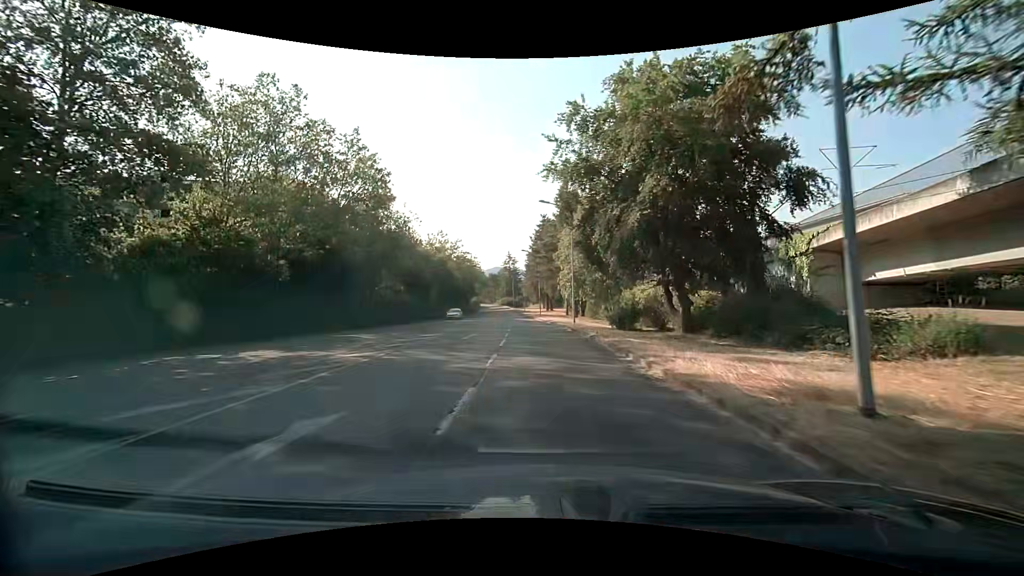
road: tertiary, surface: asphalt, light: Day
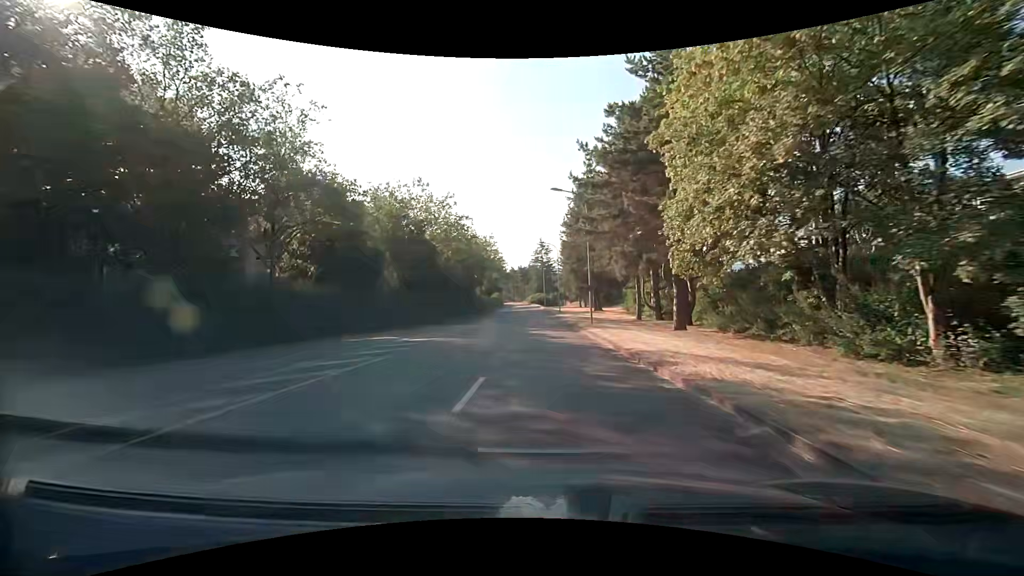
(-1.0, +34.8) m; -3°
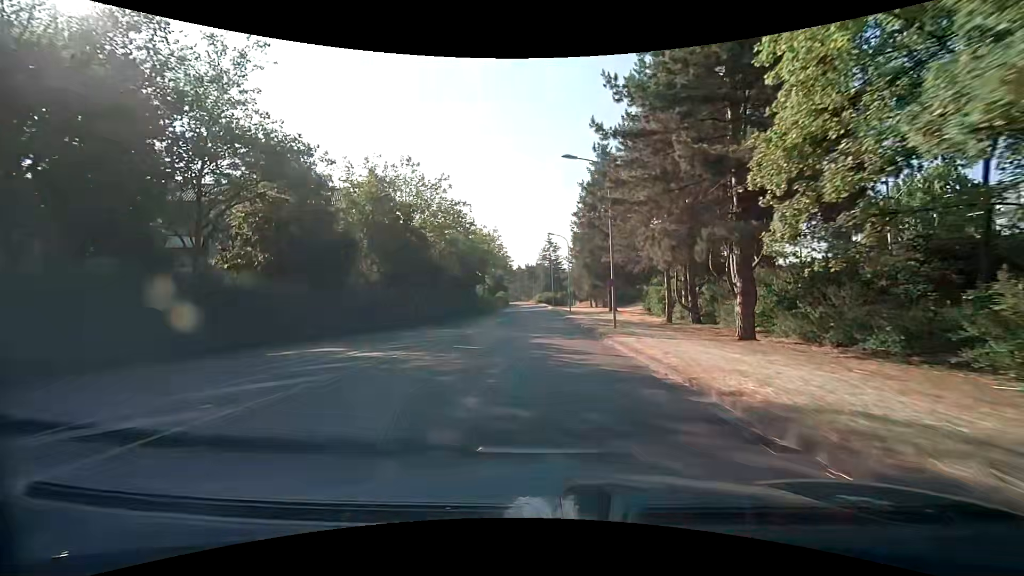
(-0.1, +7.2) m; -2°
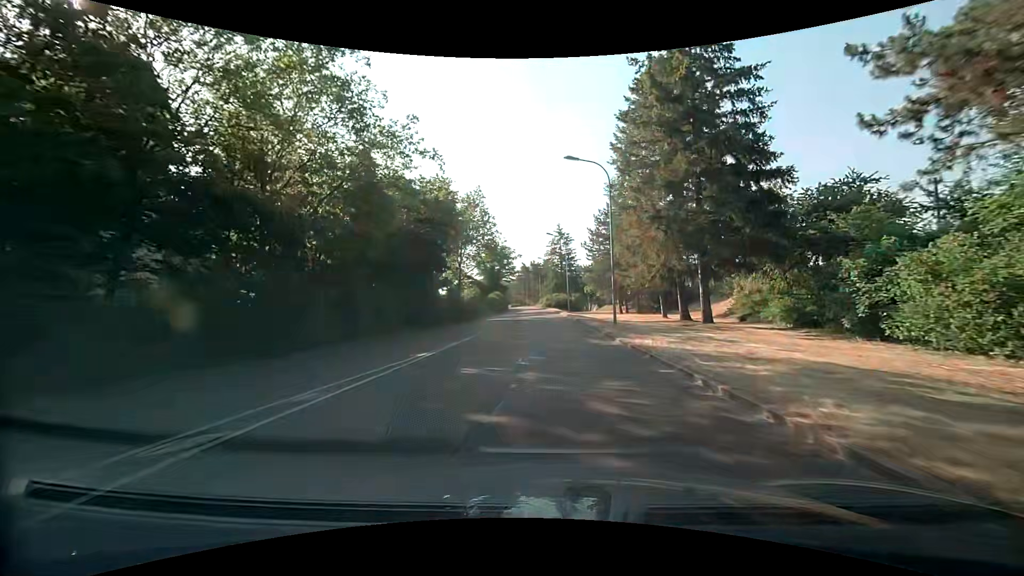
(-0.2, +30.6) m; -1°
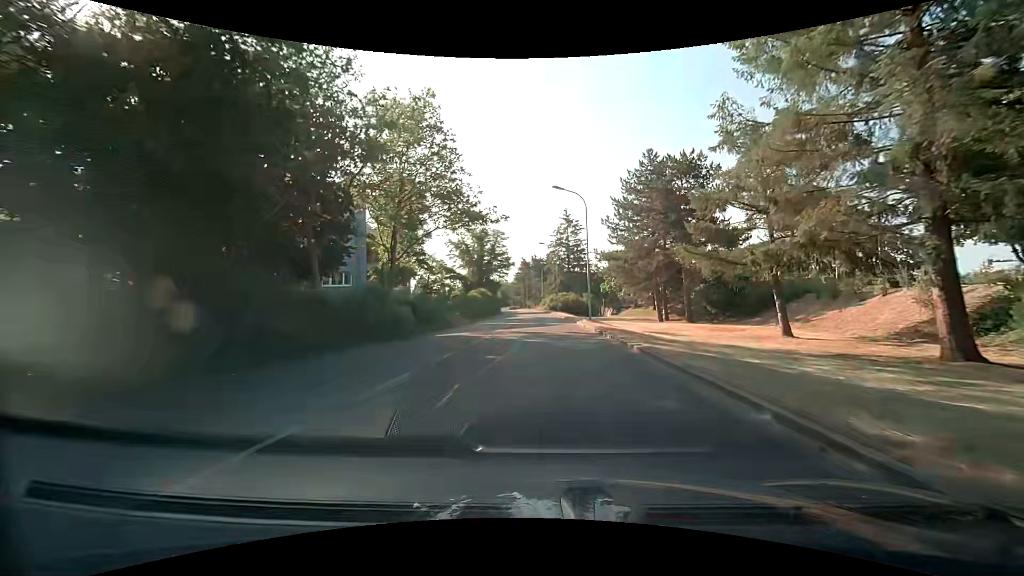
(-0.1, +23.8) m; 0°
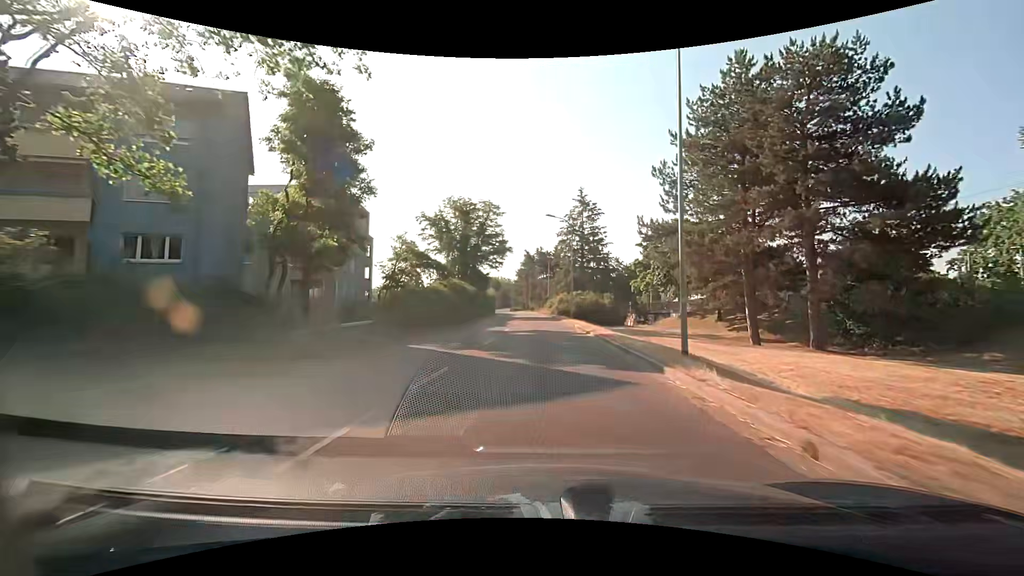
(-0.2, +21.6) m; -1°
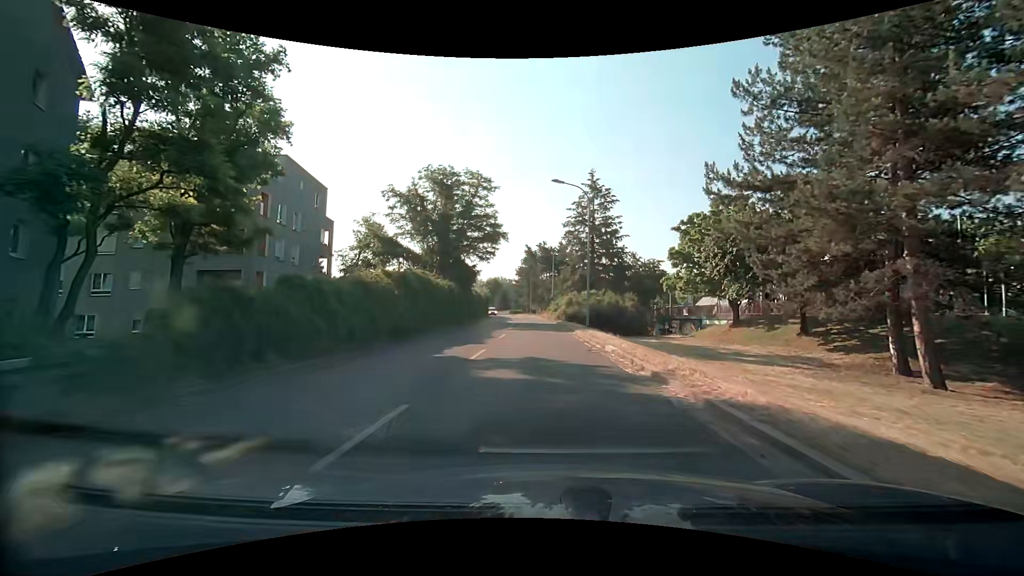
(0.0, +13.0) m; 0°
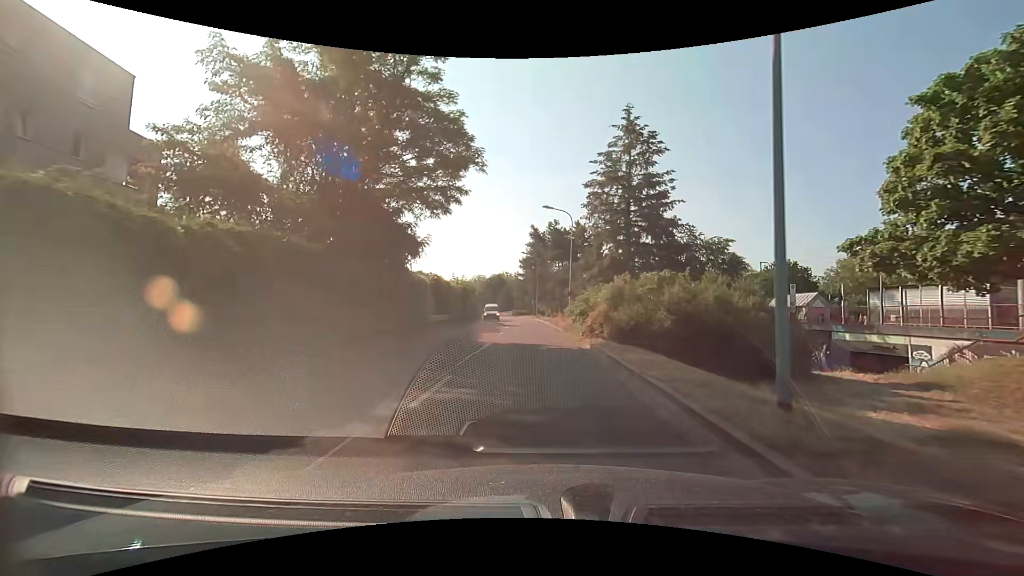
(-0.1, +24.1) m; -2°
(0, +10) (0, +20) (0, +30) (-1, +40) (-1, +50) (-2, +60) (-3, +70) (-5, +80) (-6, +90) (-8, +100) m
